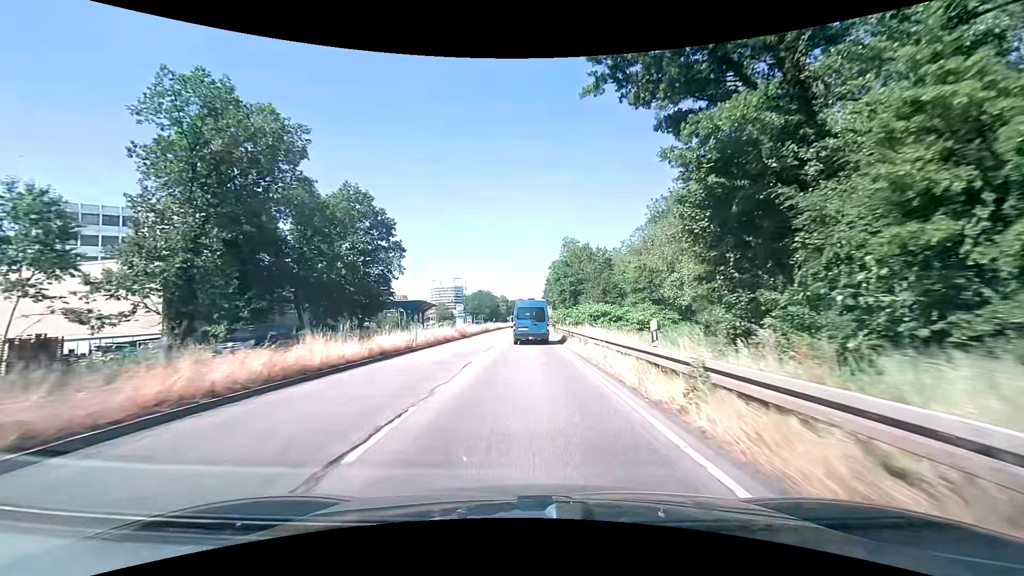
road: primary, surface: asphalt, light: Day
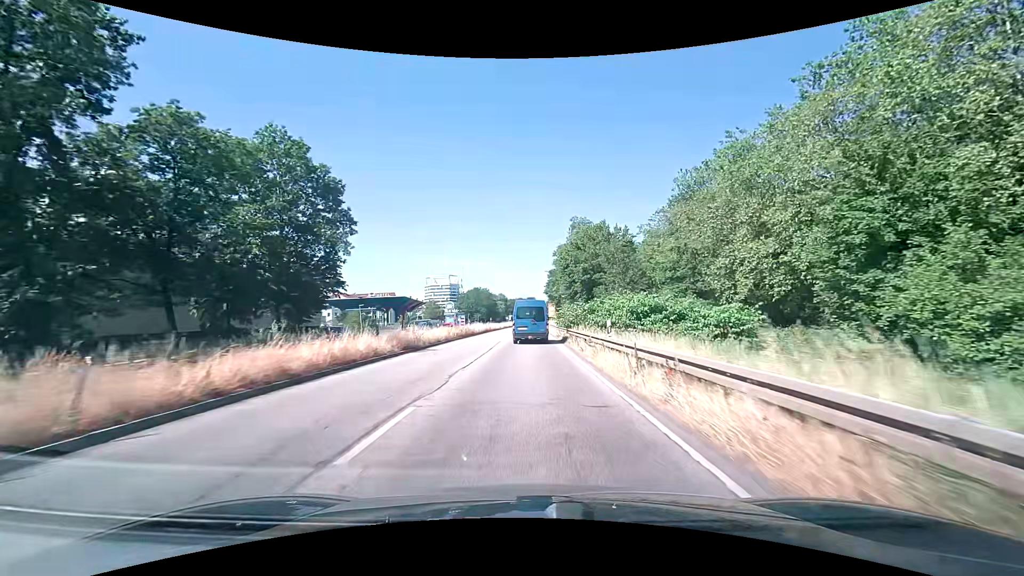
(+0.2, +18.1) m; +1°
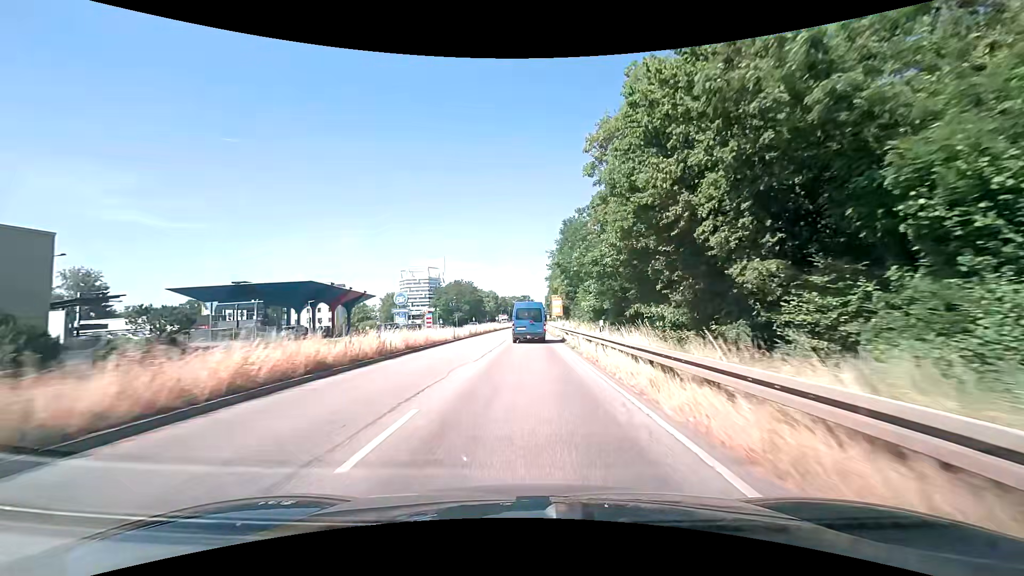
(-0.1, +45.4) m; +1°
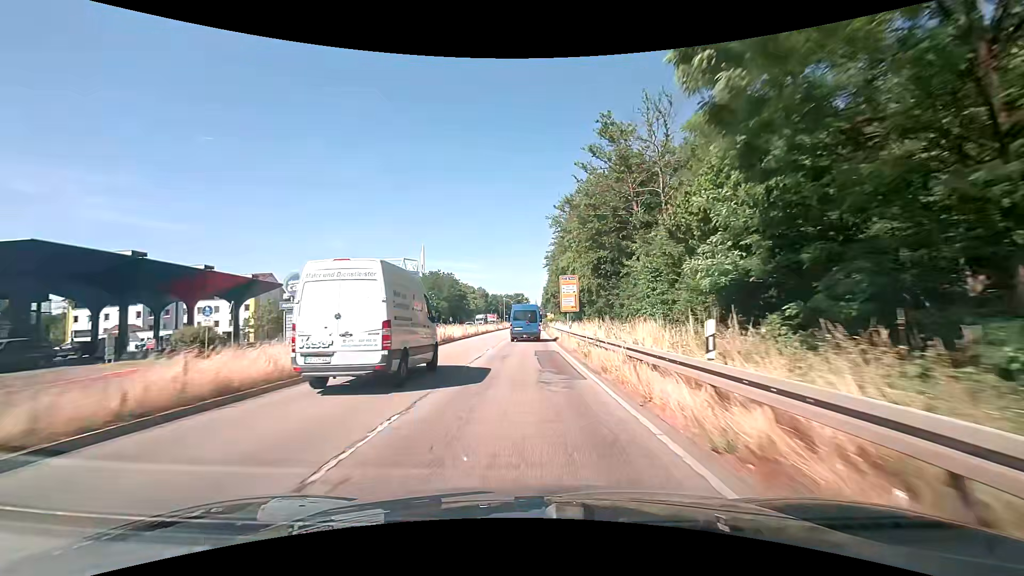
(+0.2, +36.4) m; +1°
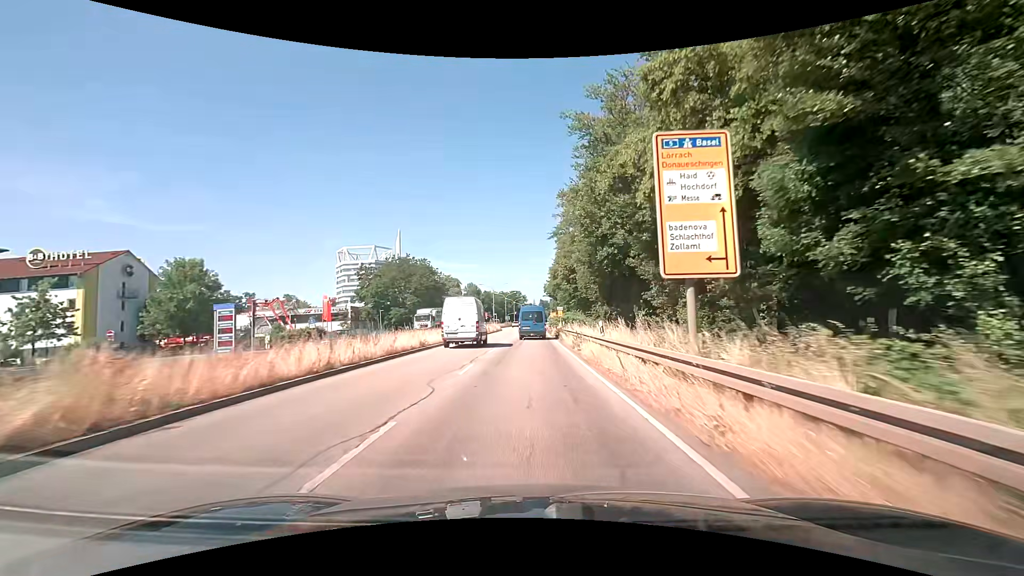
(+0.1, +36.6) m; 0°
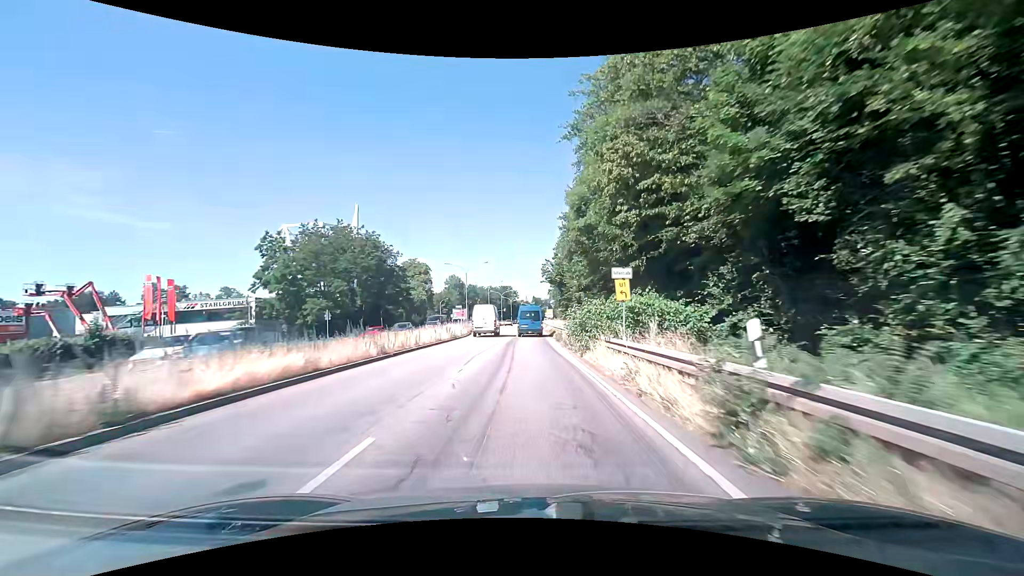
(0.0, +37.1) m; +1°
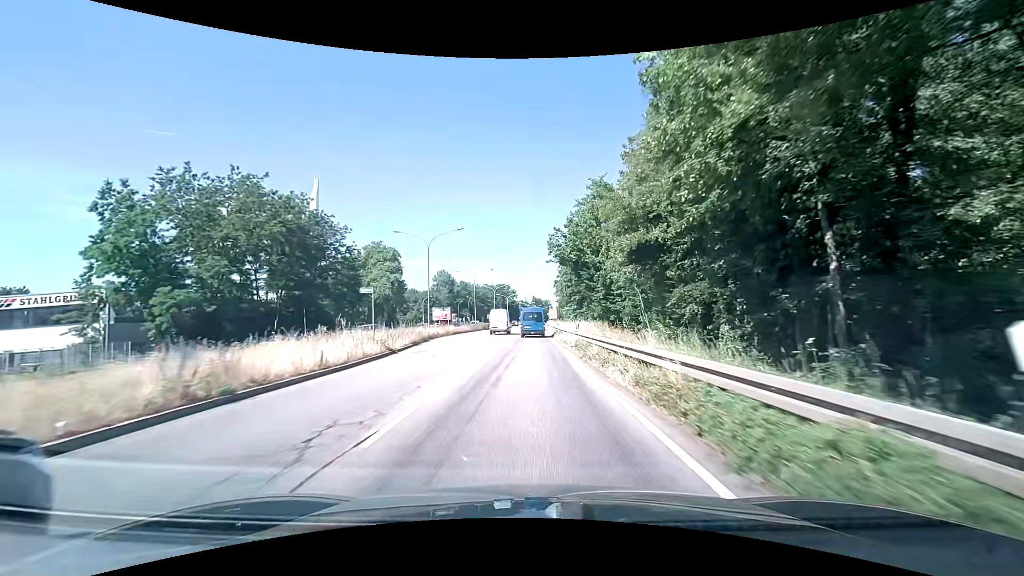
(+0.1, +27.5) m; 0°
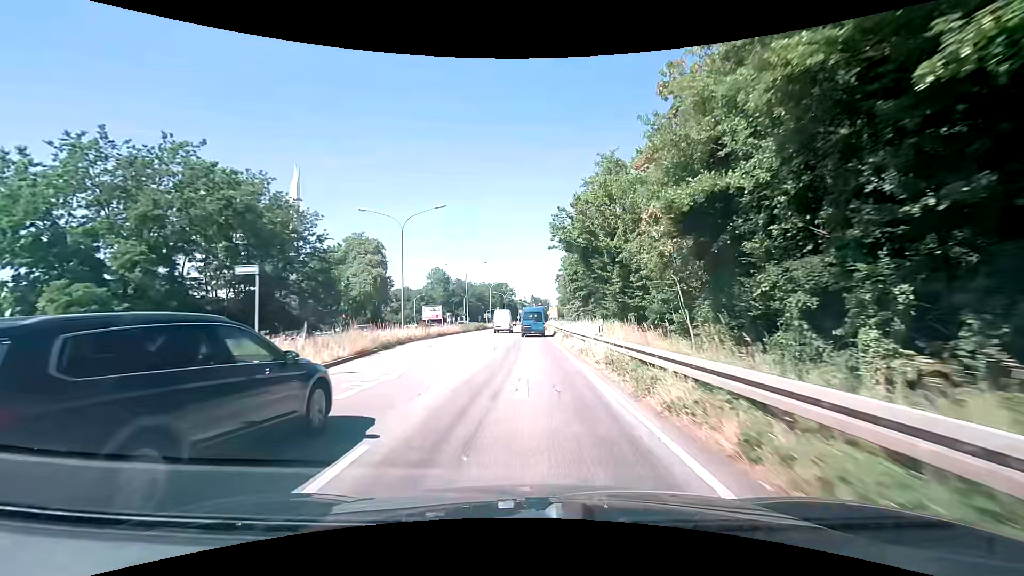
(0.0, +9.0) m; 0°
(0, +10) (0, +20) (0, +30) (0, +40) (0, +50) (0, +60) (+1, +70) (+1, +80) (+1, +90) (+1, +100) m
